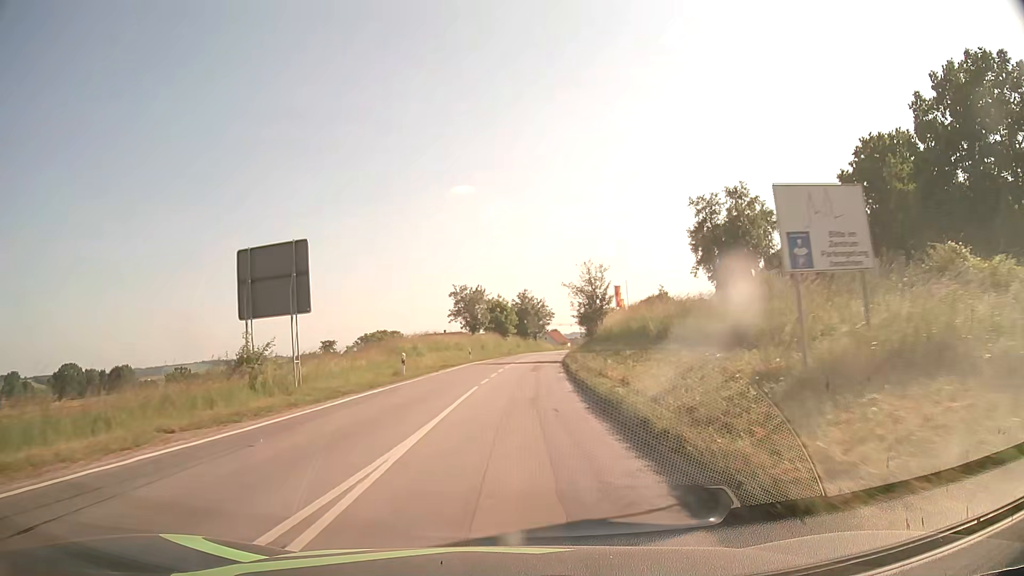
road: secondary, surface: asphalt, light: Day
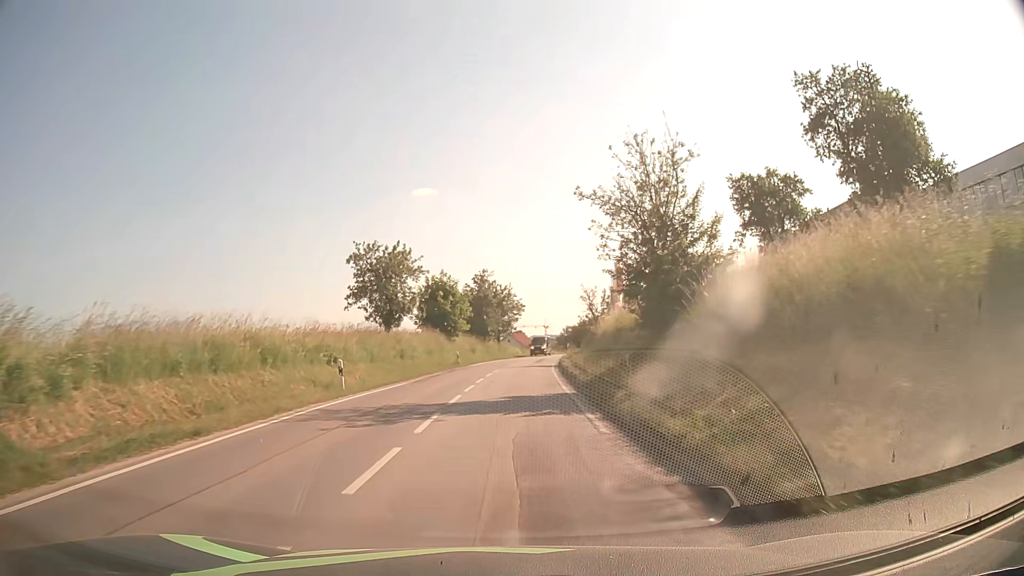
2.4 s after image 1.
(+0.9, +30.4) m; +4°
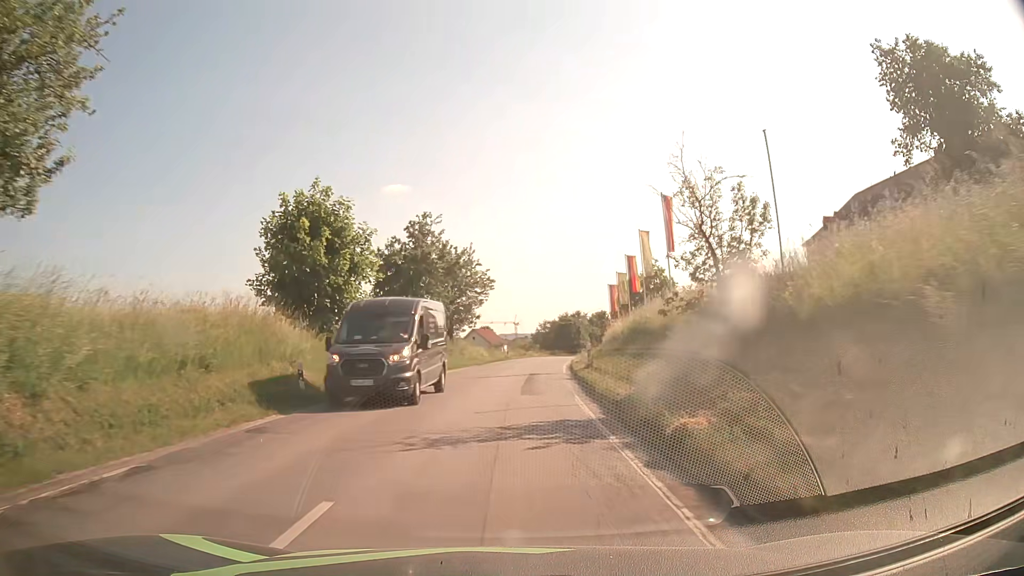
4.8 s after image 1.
(+0.6, +30.4) m; +3°
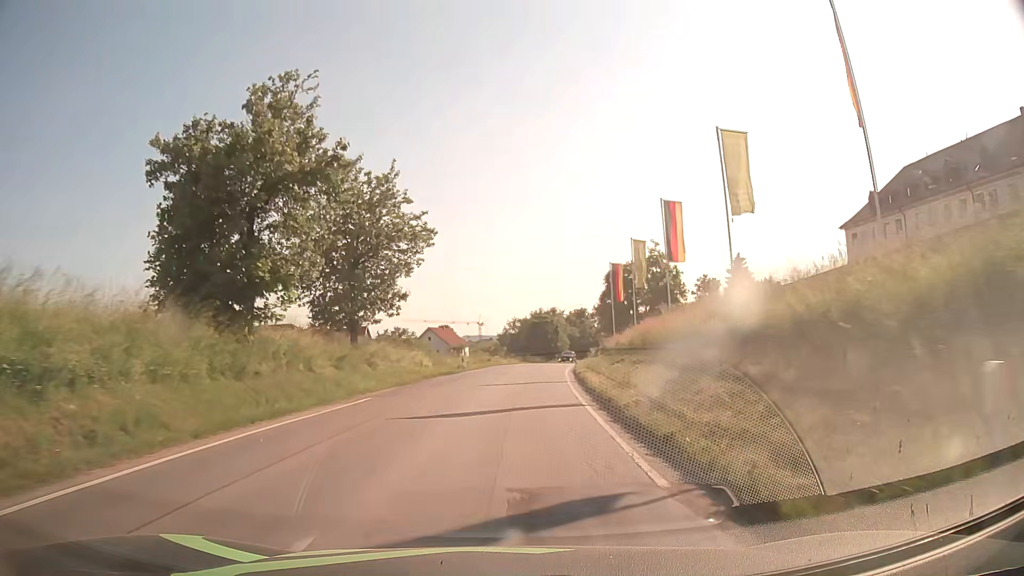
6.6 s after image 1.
(+0.4, +22.9) m; +3°
(0, +10) (0, +20) (+1, +30) (+2, +40) (+3, +50) (+4, +60) (+6, +70) (+8, +79) (+11, +89) (+14, +99) m
